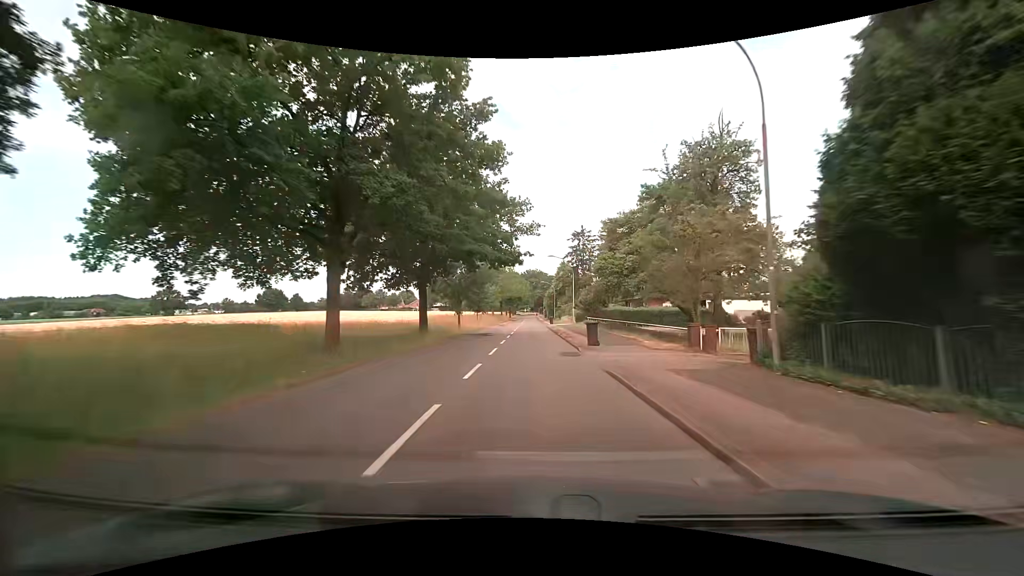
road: secondary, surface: asphalt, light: Day
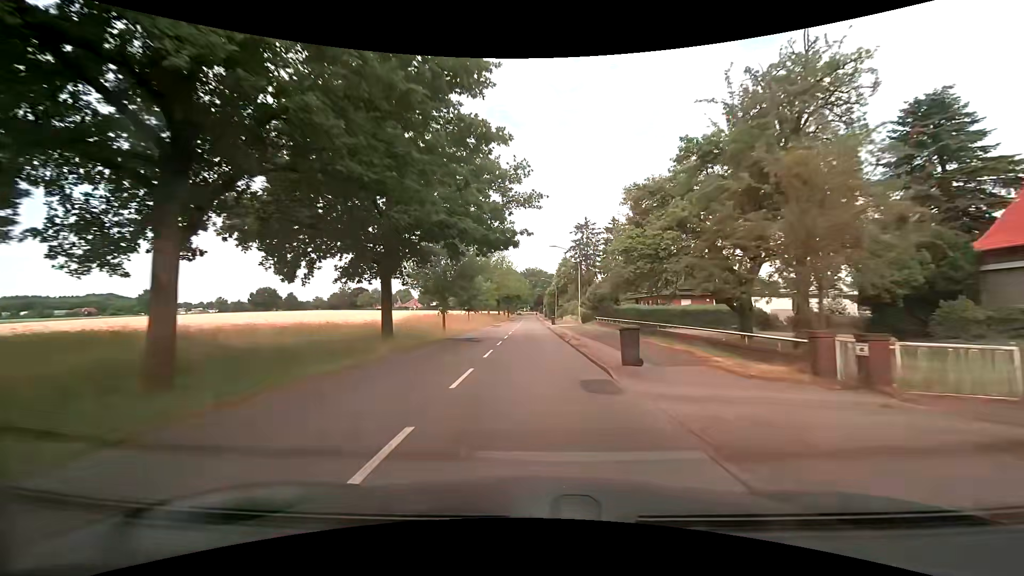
(0.0, +7.6) m; +1°
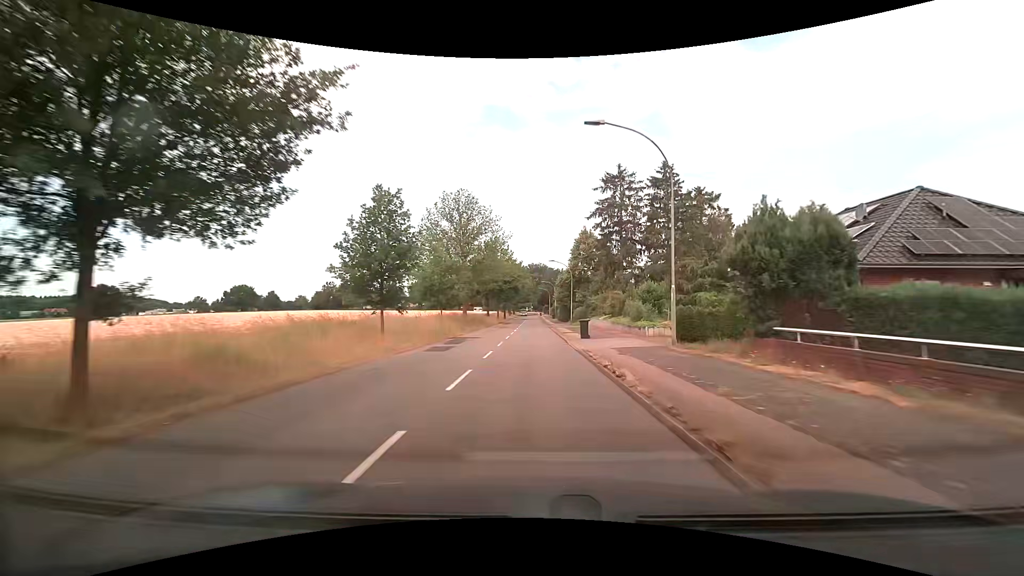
(-0.1, +31.3) m; -1°
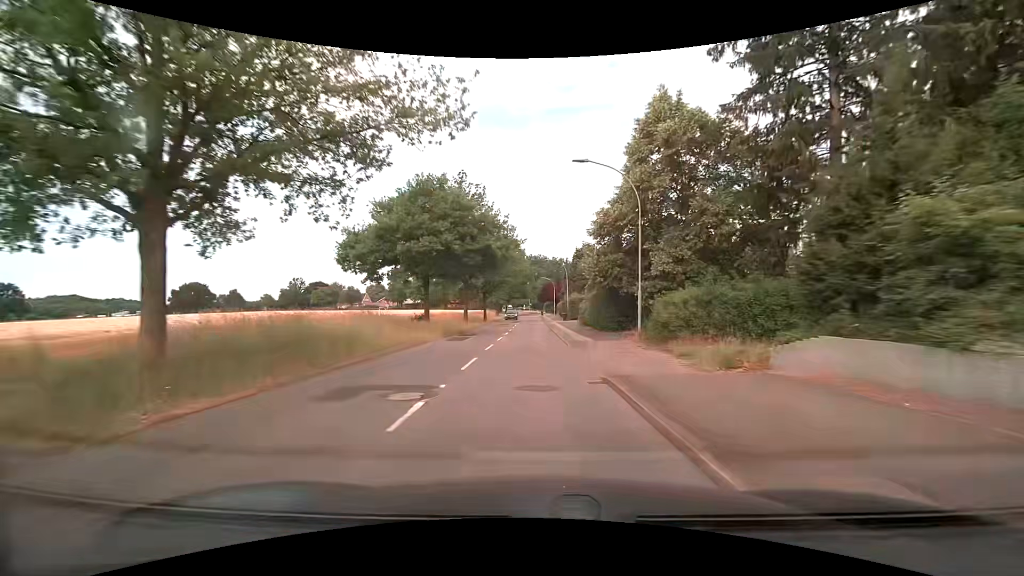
(+0.2, +40.4) m; 0°
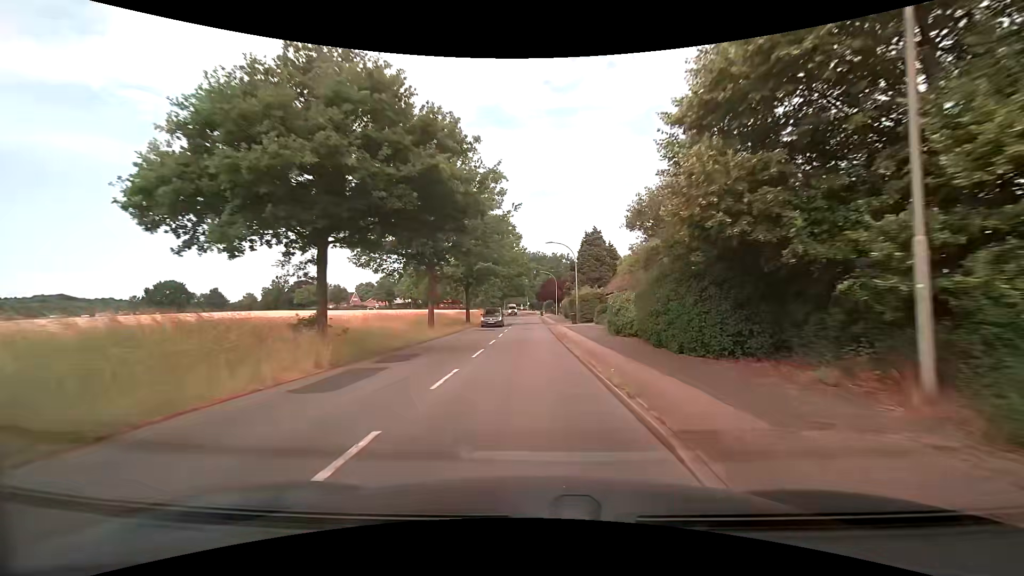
(0.0, +15.3) m; 0°
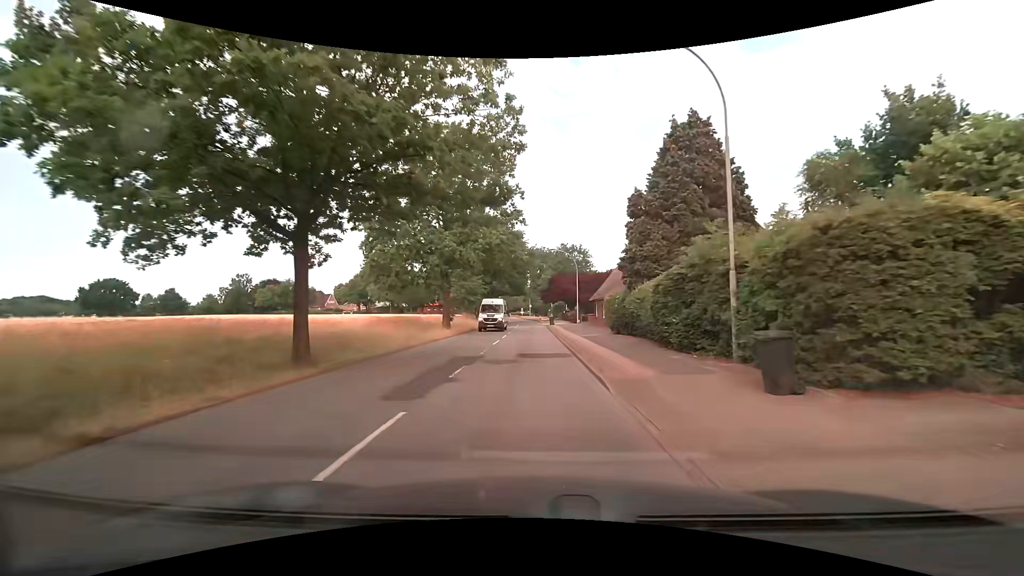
(+0.2, +35.9) m; 0°
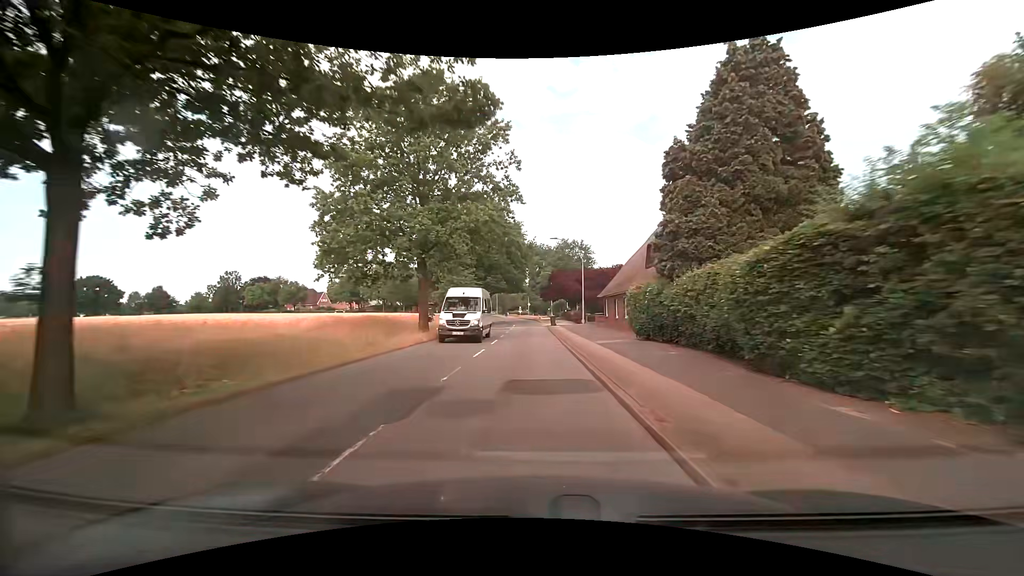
(0.0, +6.9) m; 0°
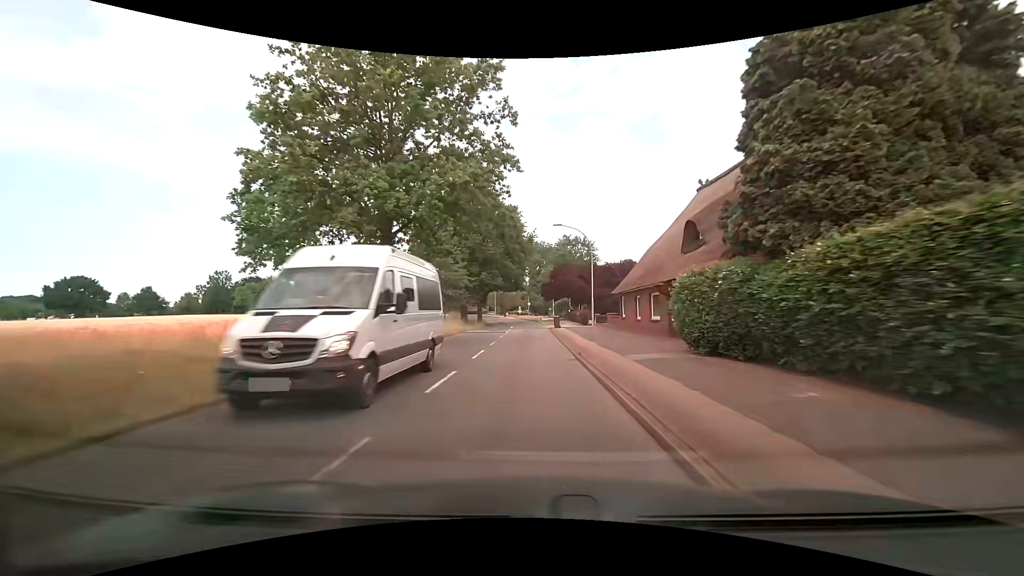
(0.0, +6.8) m; 0°
(0, +10) (0, +20) (0, +30) (0, +40) (-1, +50) (-1, +60) (-2, +70) (-3, +80) (-5, +90) (-7, +99) m
